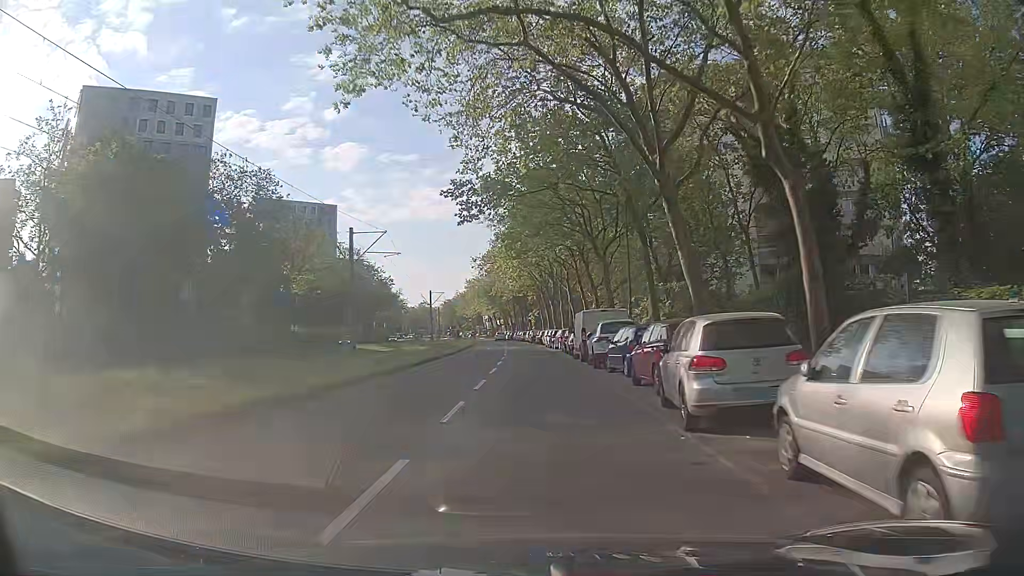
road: tertiary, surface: asphalt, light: Day
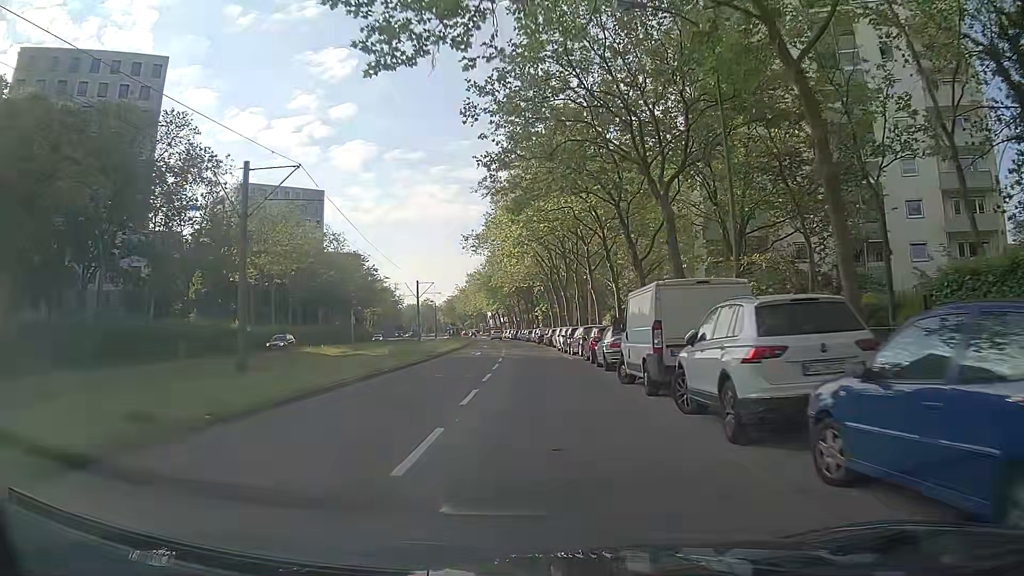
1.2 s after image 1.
(0.0, +15.7) m; 0°
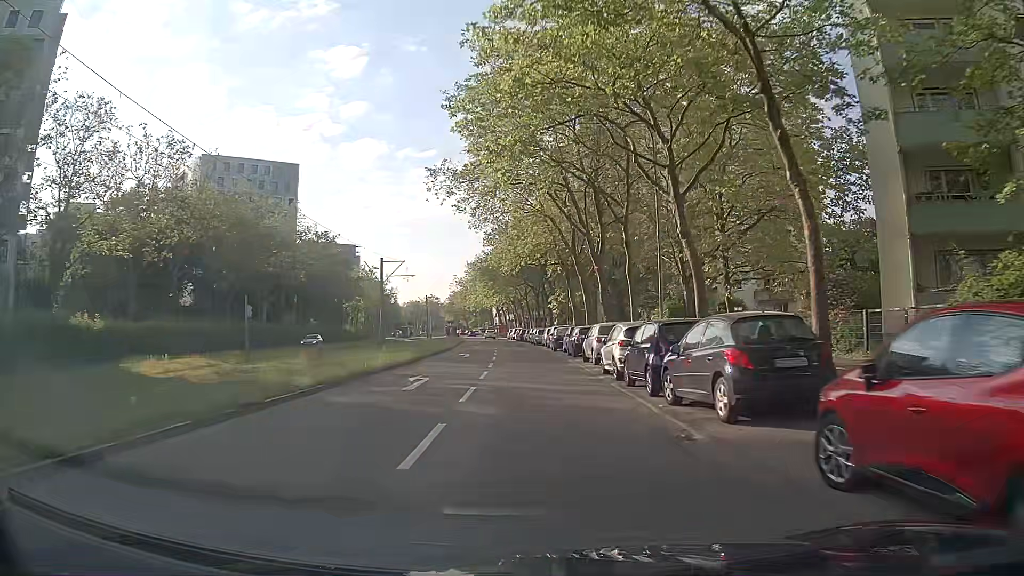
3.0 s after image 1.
(-0.3, +23.7) m; -1°
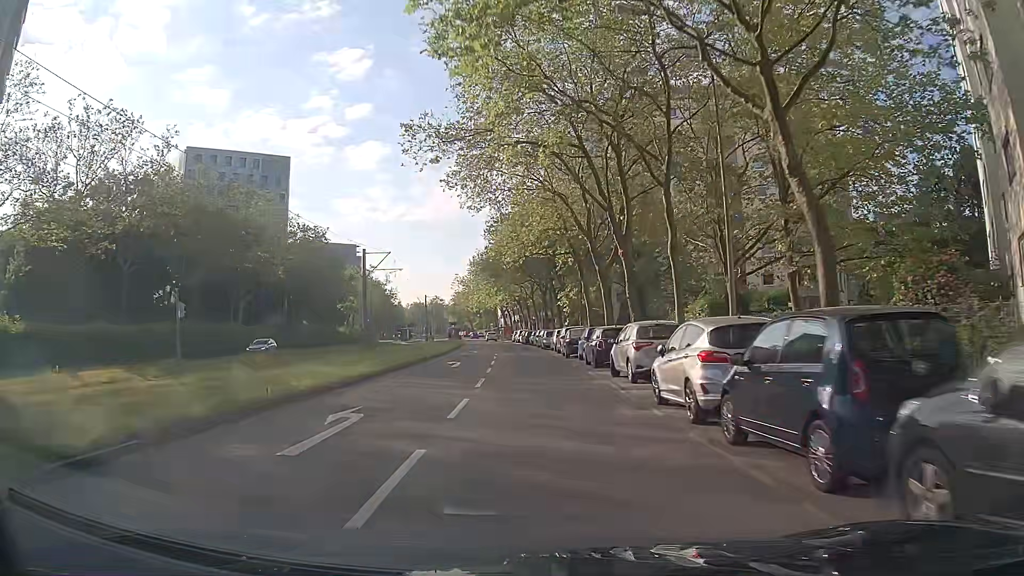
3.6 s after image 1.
(0.0, +7.9) m; 0°
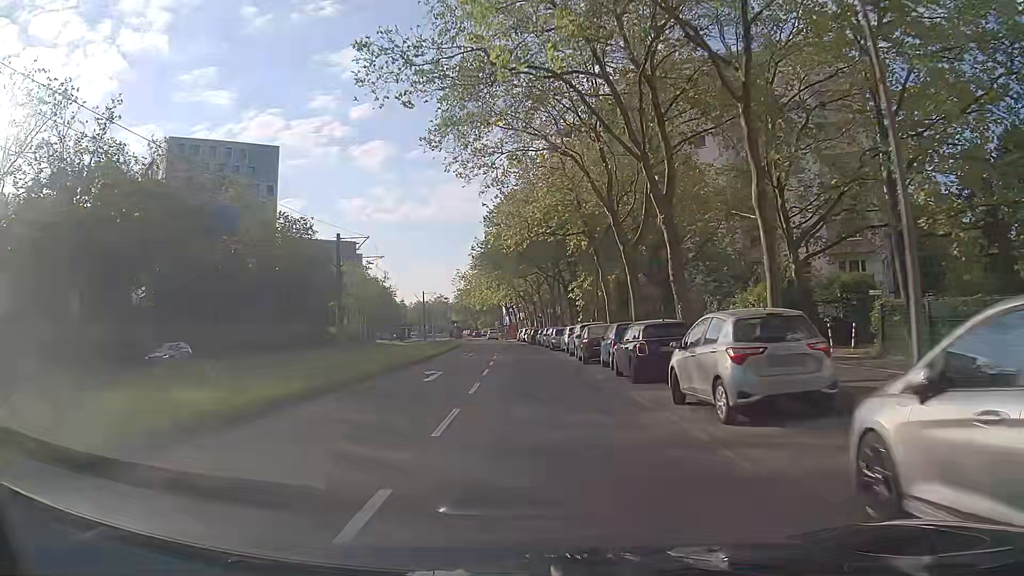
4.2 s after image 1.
(-0.1, +7.9) m; -2°
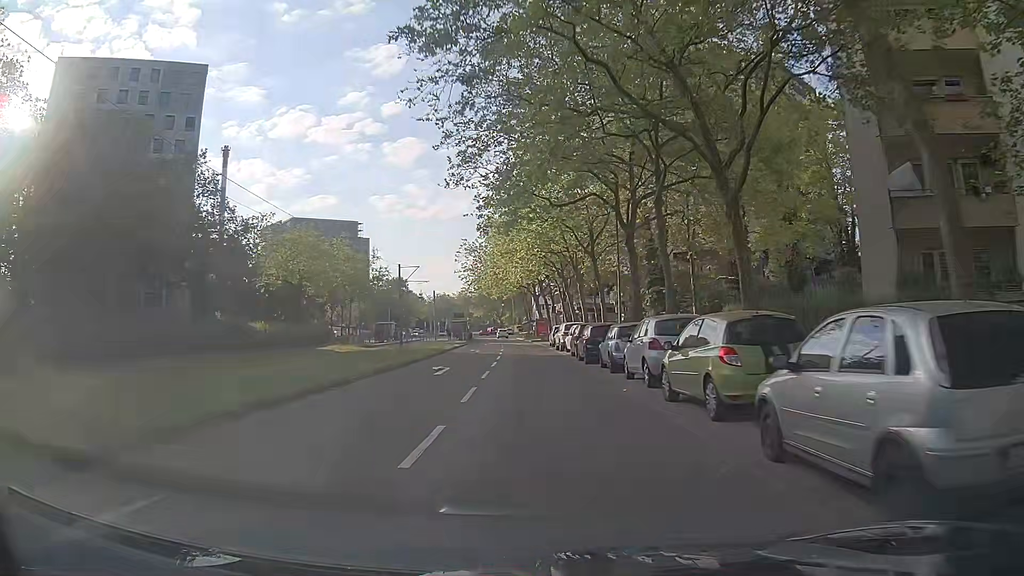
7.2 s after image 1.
(-0.4, +38.1) m; -1°
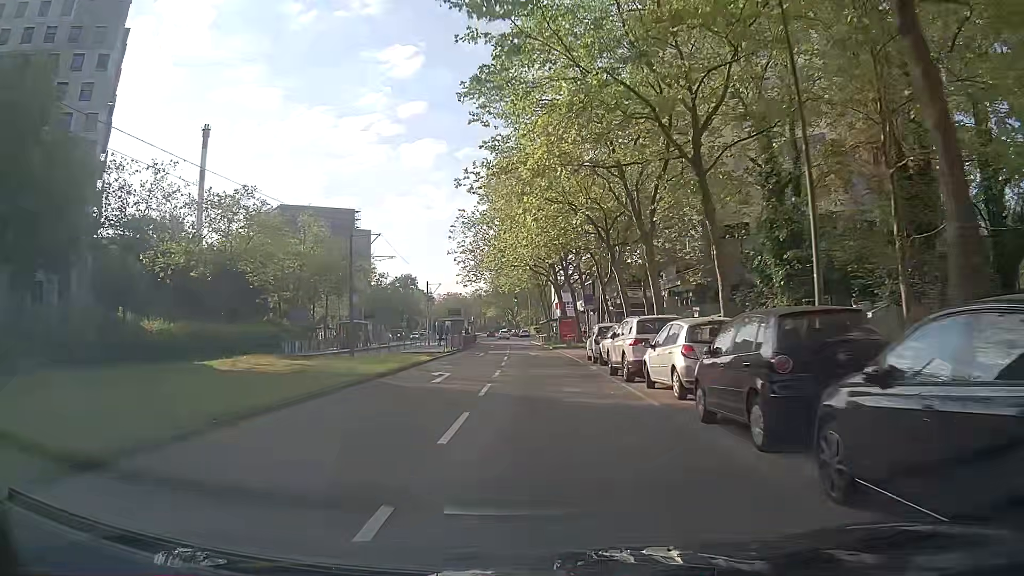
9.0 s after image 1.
(-0.5, +22.3) m; -2°
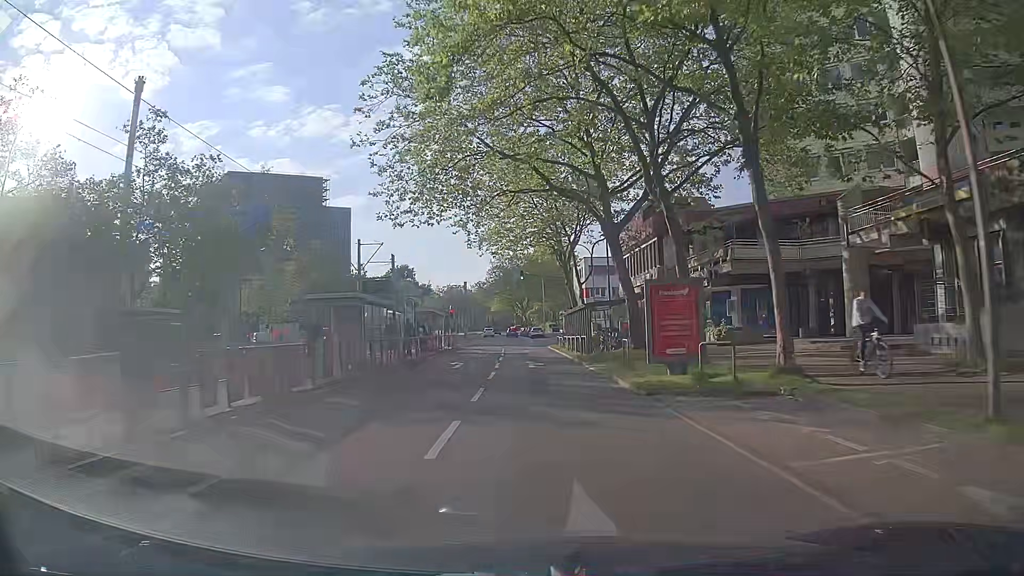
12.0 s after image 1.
(-0.8, +37.1) m; -1°
(0, +10) (0, +20) (0, +30) (-1, +40) (-1, +50) (-2, +60) (-2, +70) (-4, +80) (-5, +90) (-6, +100) m
